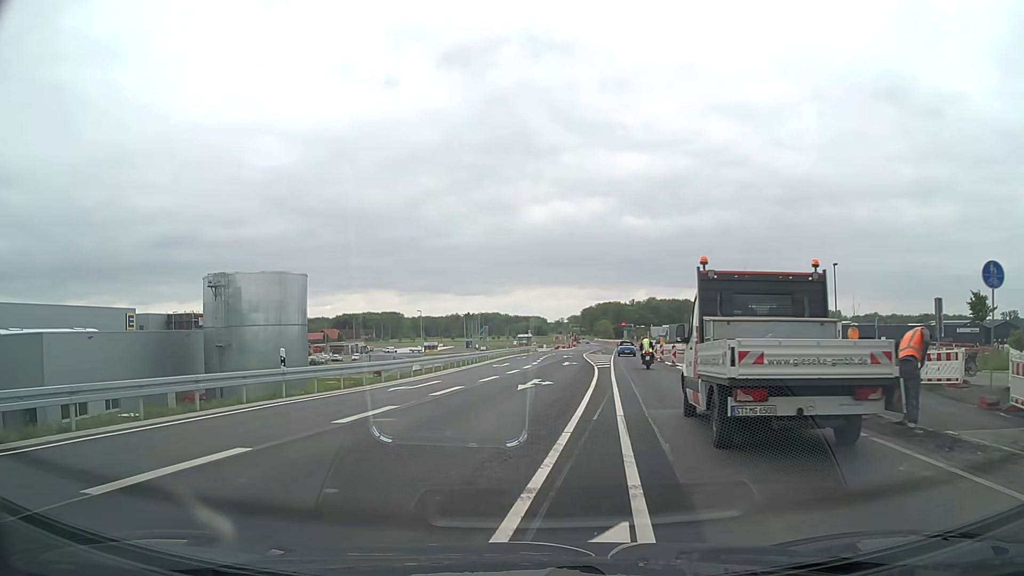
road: primary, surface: asphalt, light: Day
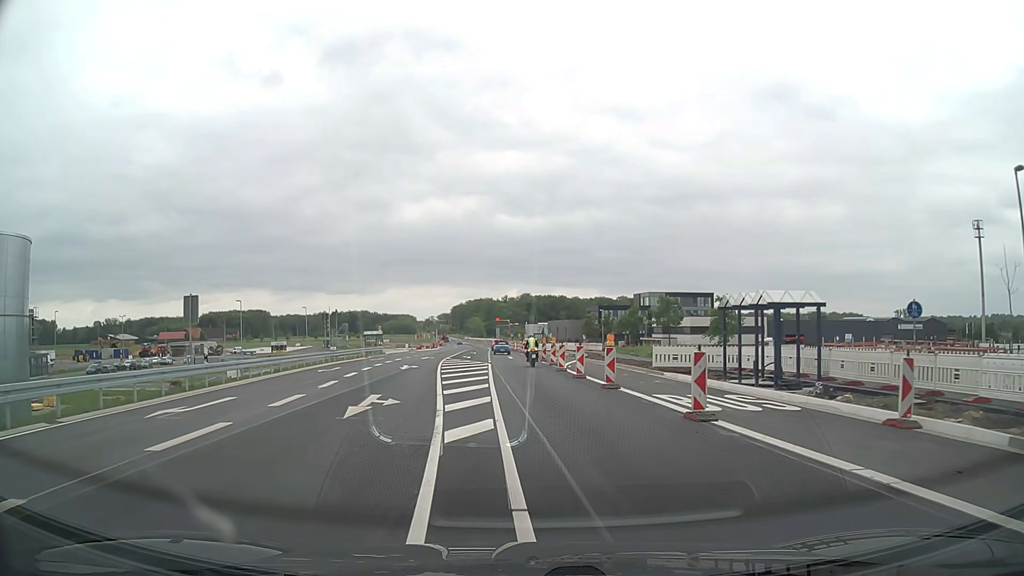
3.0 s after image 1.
(+2.6, +27.2) m; +11°
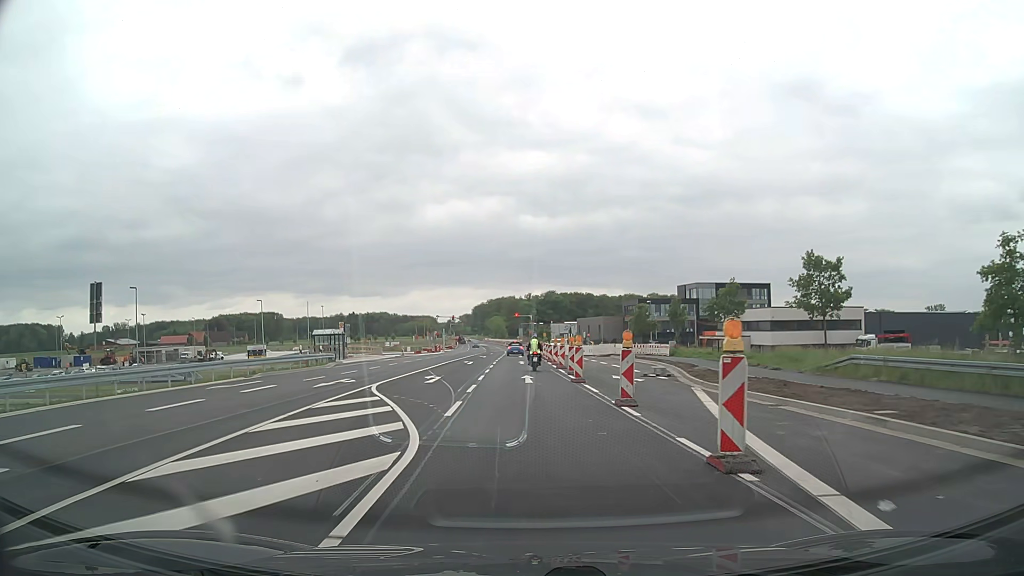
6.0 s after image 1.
(-0.4, +31.1) m; -2°
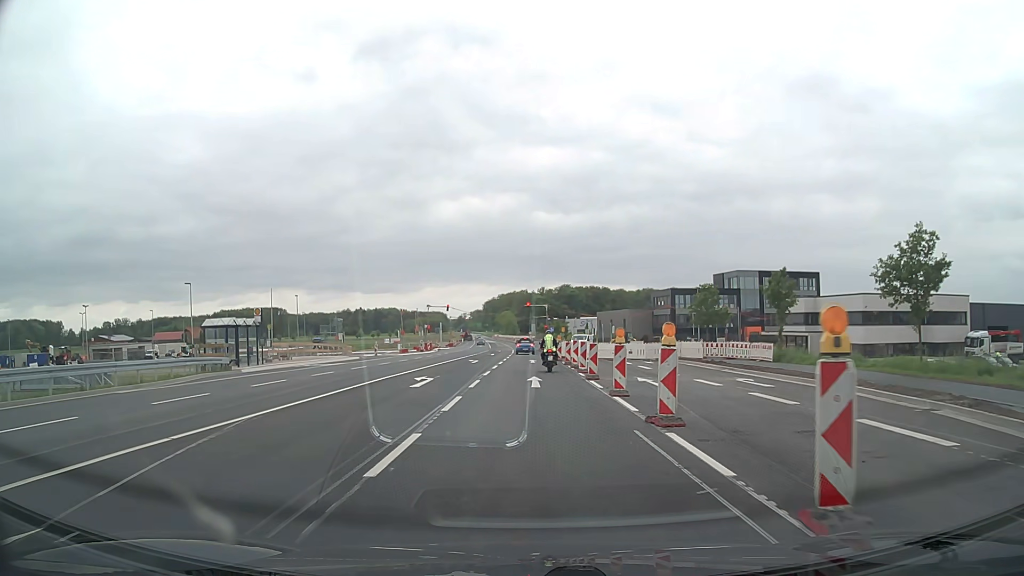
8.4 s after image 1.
(-0.1, +24.1) m; -1°
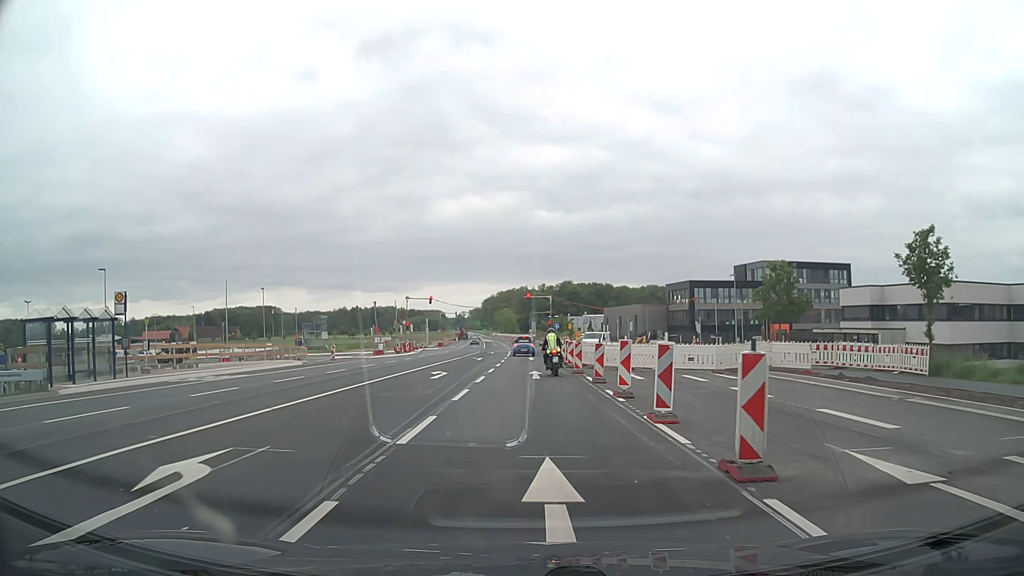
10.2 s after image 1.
(0.0, +16.1) m; 0°
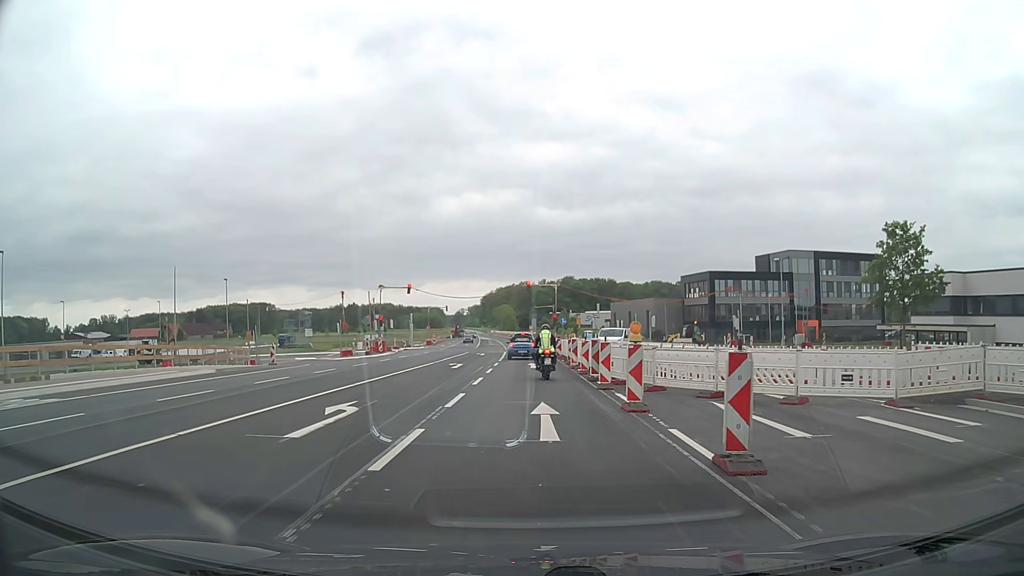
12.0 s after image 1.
(-0.1, +13.7) m; 0°
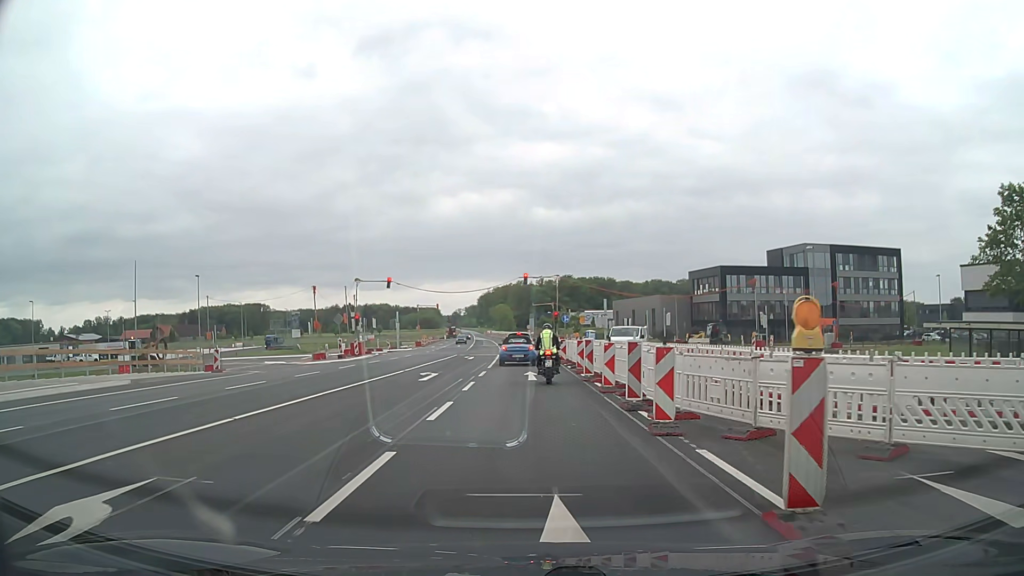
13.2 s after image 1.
(0.0, +7.9) m; 0°
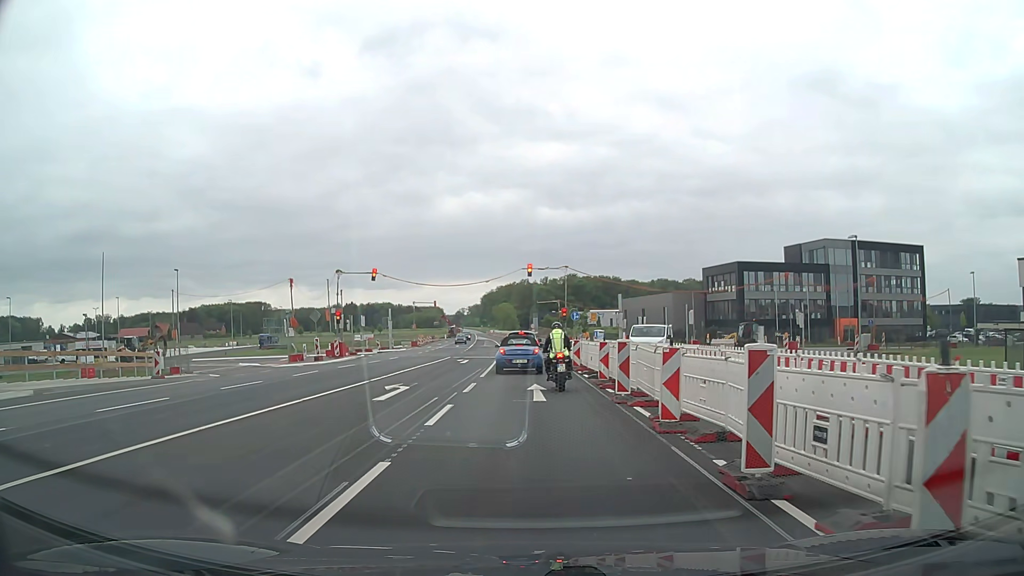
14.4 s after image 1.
(0.0, +6.6) m; -1°
(0, +10) (0, +20) (0, +30) (0, +40) (0, +50) (0, +60) (-1, +70) (-1, +80) (-2, +90) (-2, +100) m
